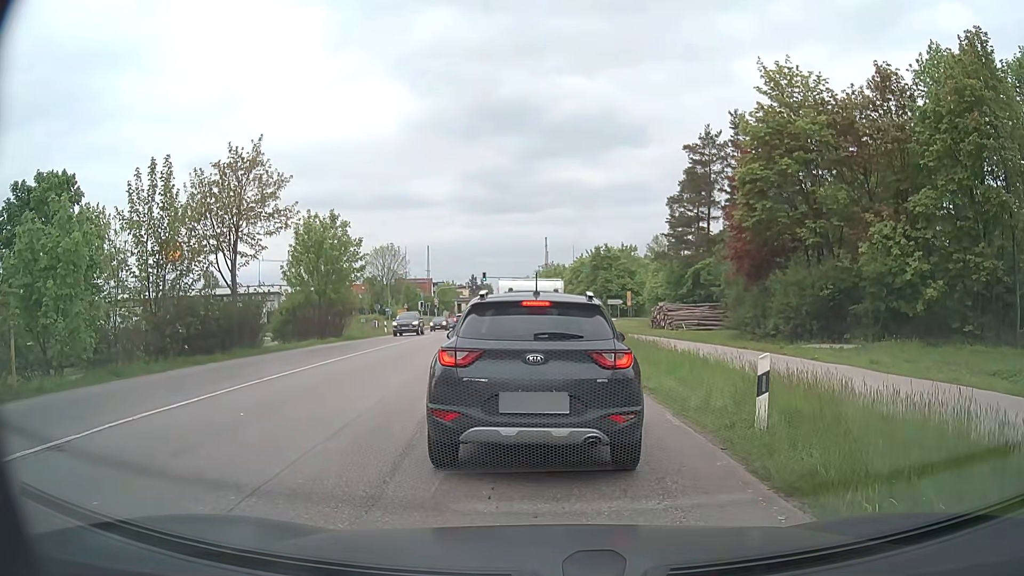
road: secondary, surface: asphalt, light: Day
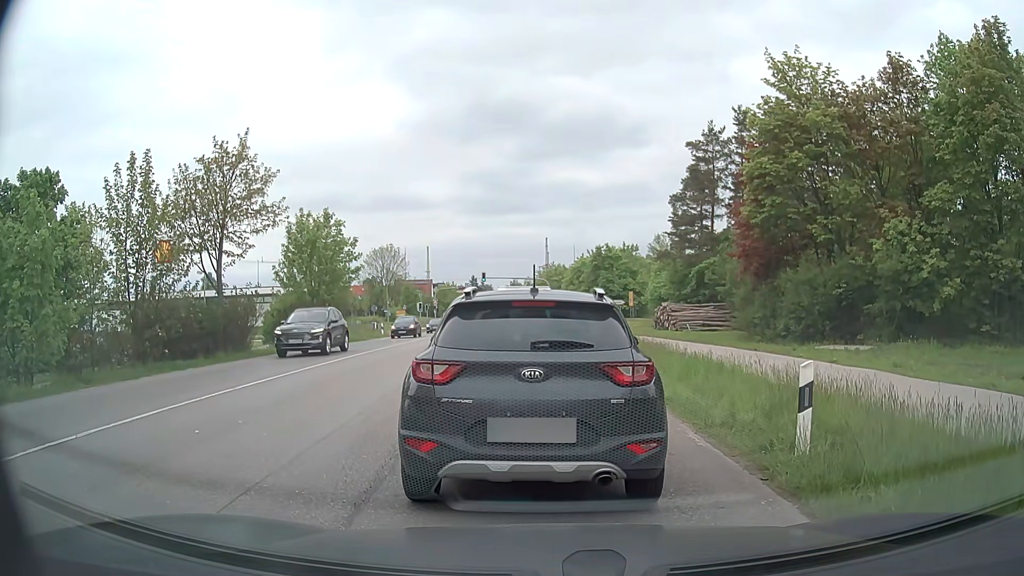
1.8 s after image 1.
(0.0, +1.2) m; 0°
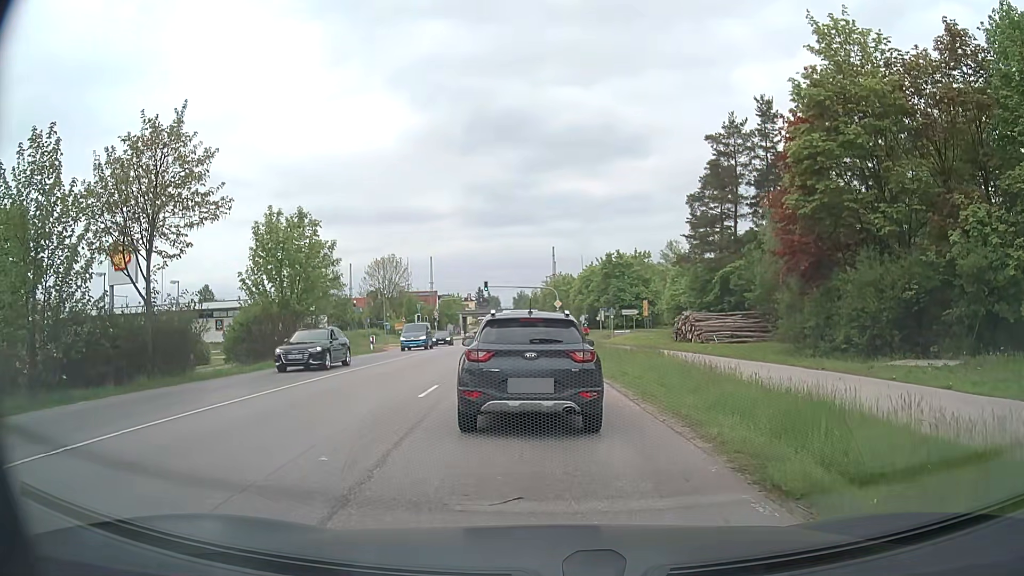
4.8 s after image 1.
(+0.1, +6.0) m; +1°
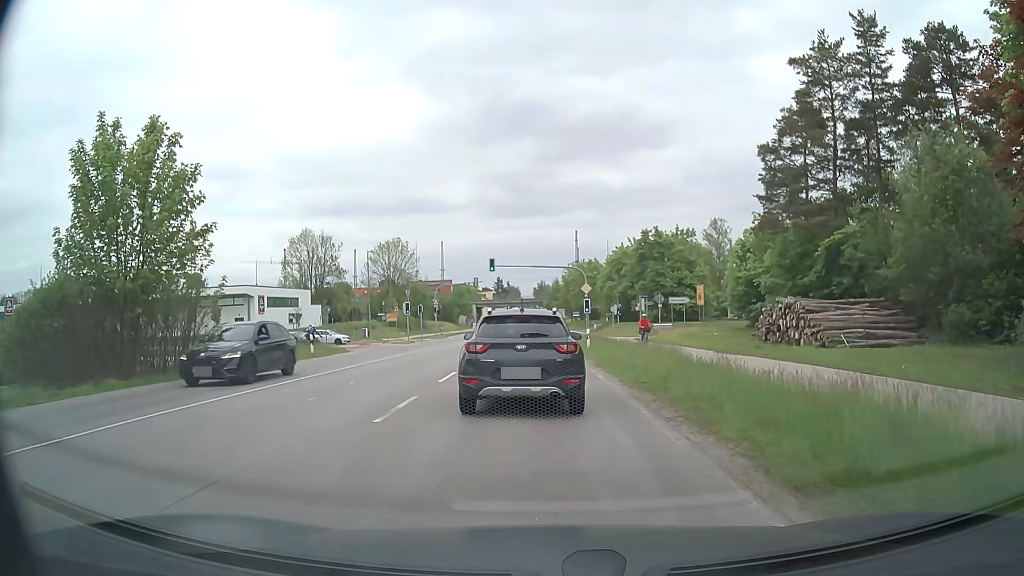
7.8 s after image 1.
(-0.3, +16.2) m; -2°
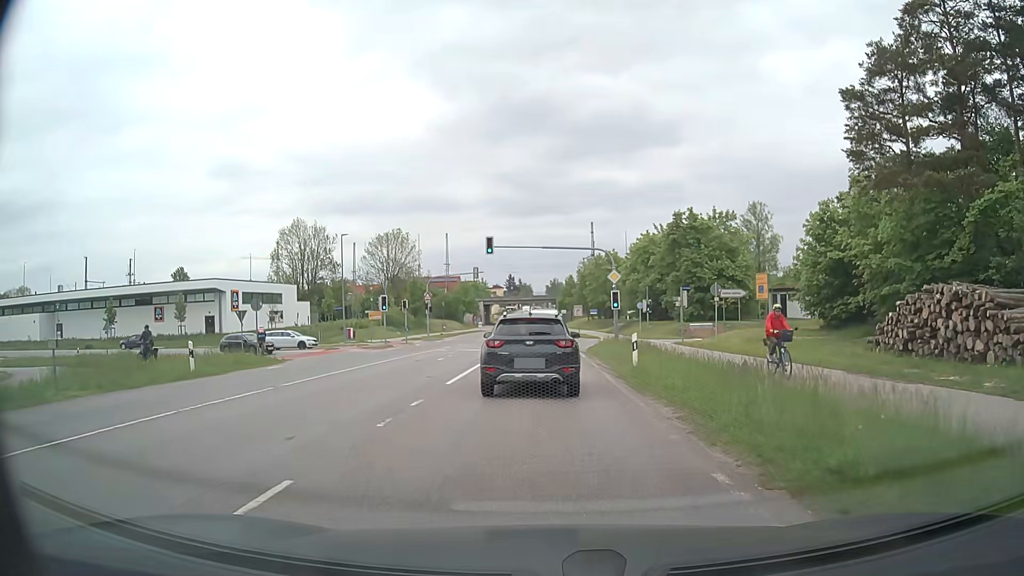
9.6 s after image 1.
(0.0, +12.7) m; 0°
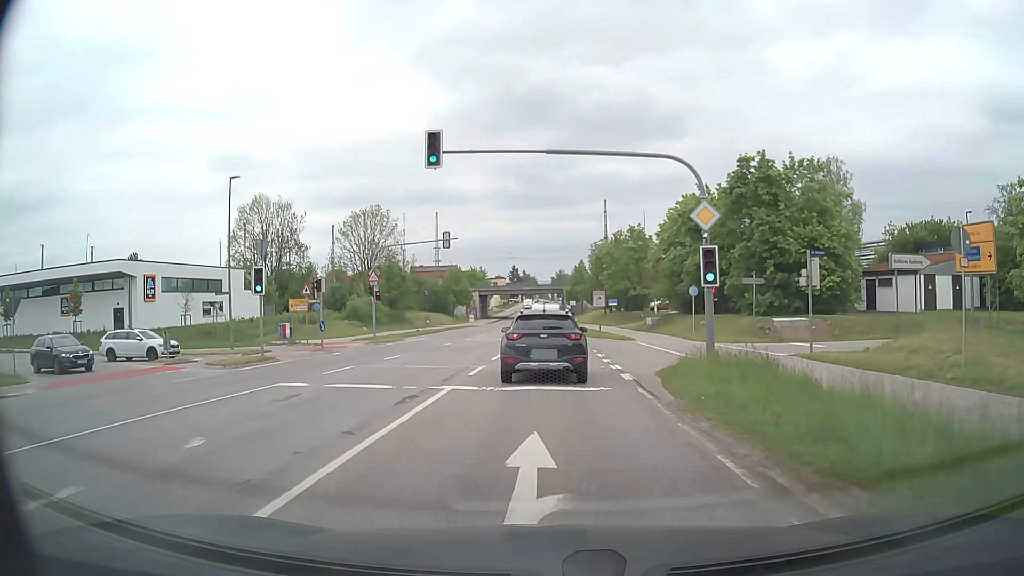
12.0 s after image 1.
(-0.2, +21.3) m; 0°
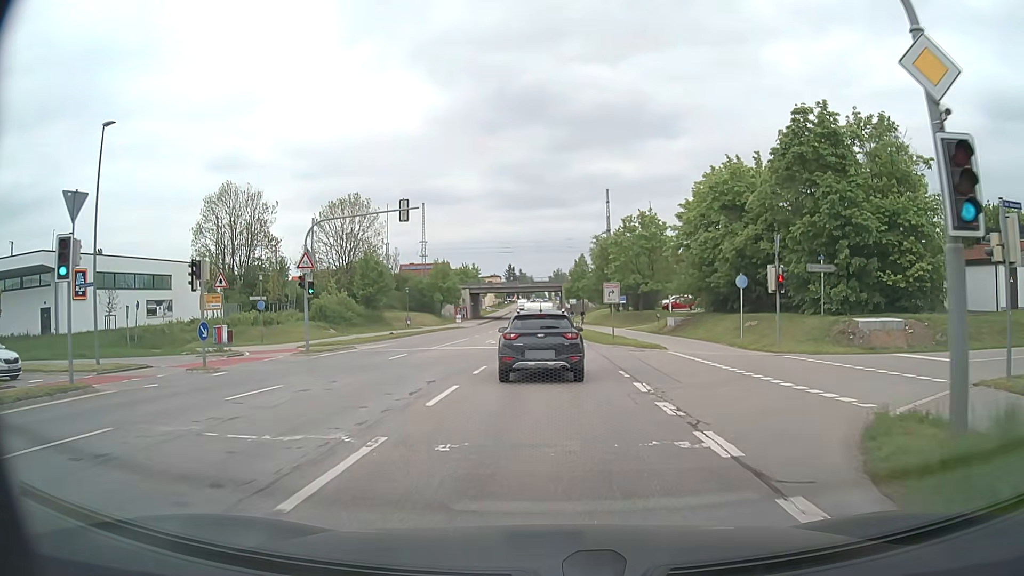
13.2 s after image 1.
(0.0, +11.3) m; 0°
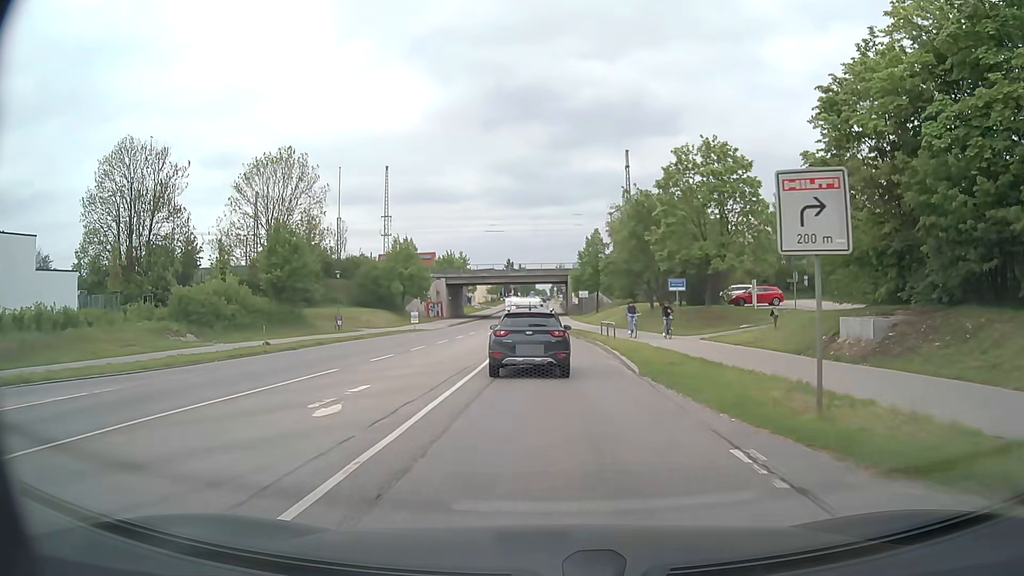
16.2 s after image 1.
(0.0, +28.5) m; 0°
(0, +10) (0, +20) (0, +30) (-1, +40) (-1, +50) (-2, +60) (-2, +70) (-2, +80) (-2, +90) (-3, +100) m
